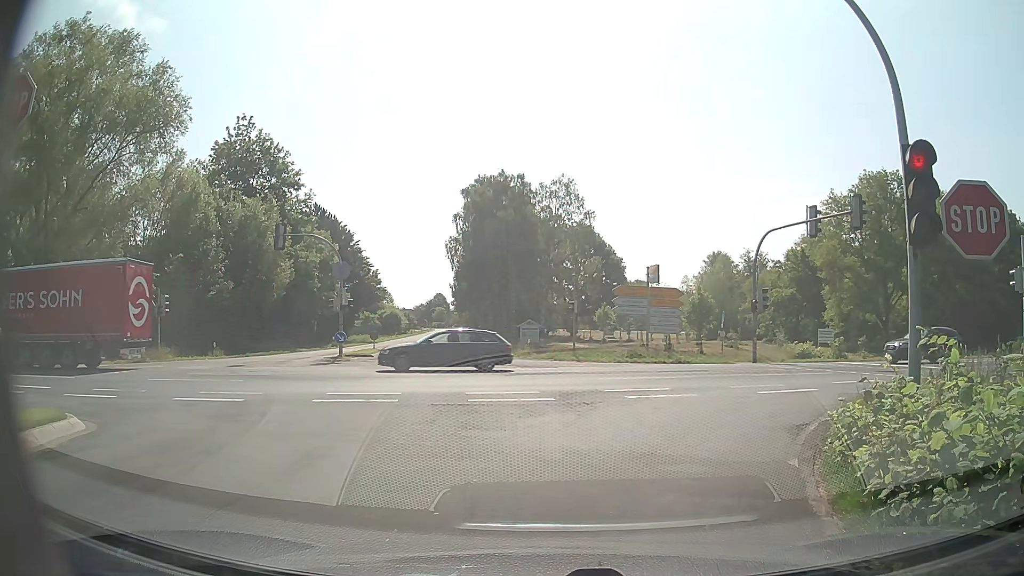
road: secondary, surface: asphalt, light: Day
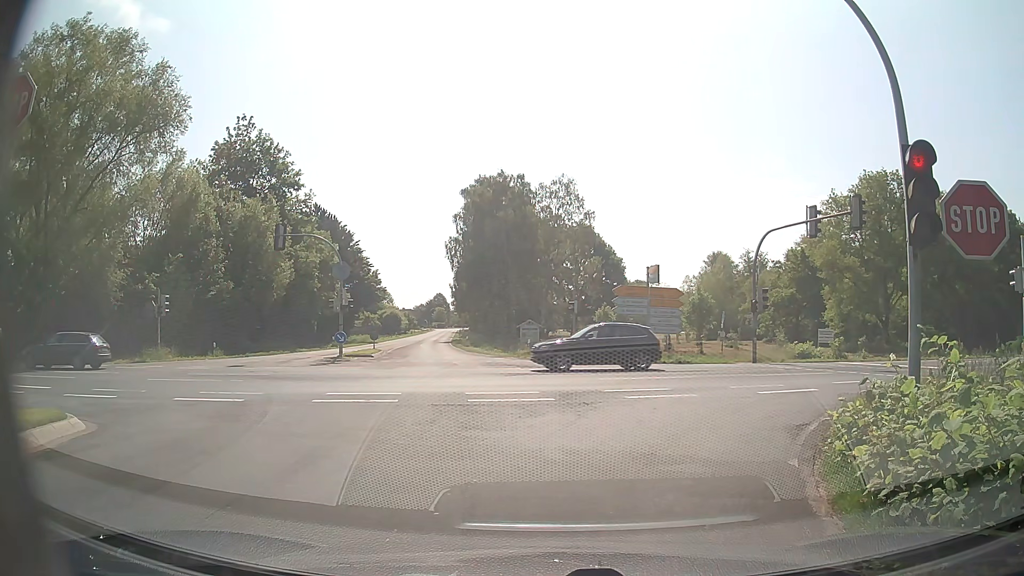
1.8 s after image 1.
(0.0, 0.0) m; 0°
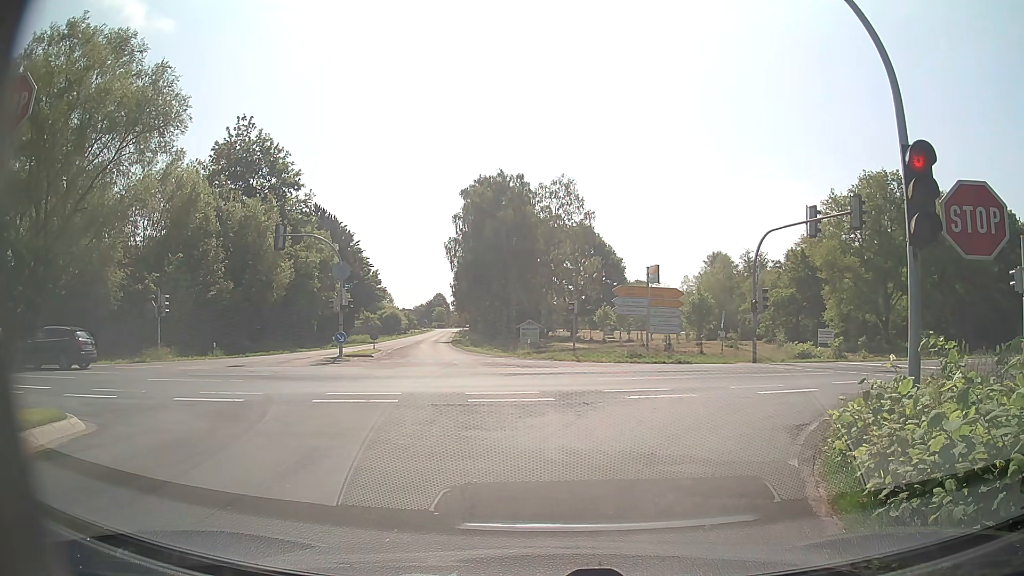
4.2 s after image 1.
(0.0, 0.0) m; 0°
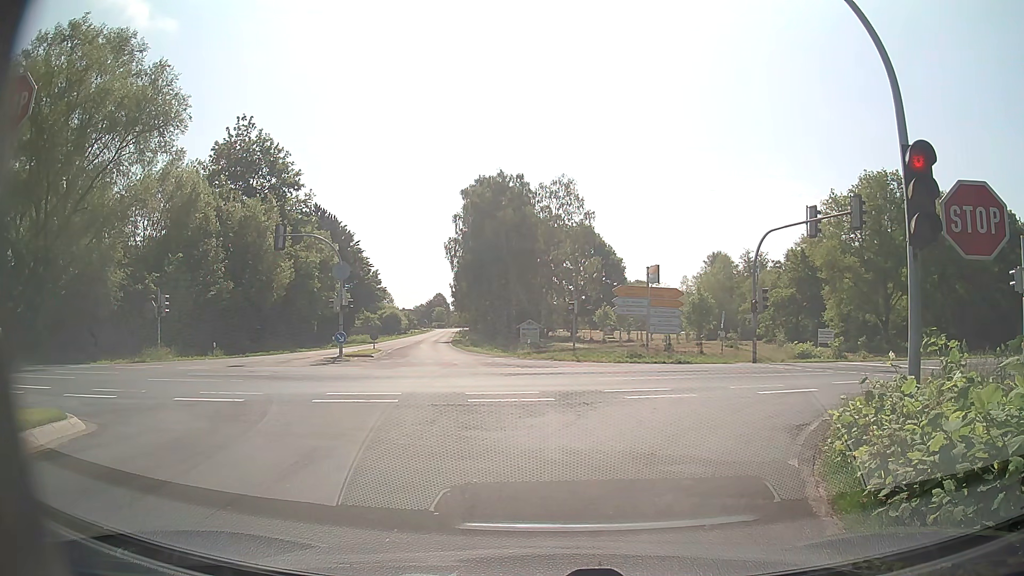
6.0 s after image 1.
(0.0, 0.0) m; 0°
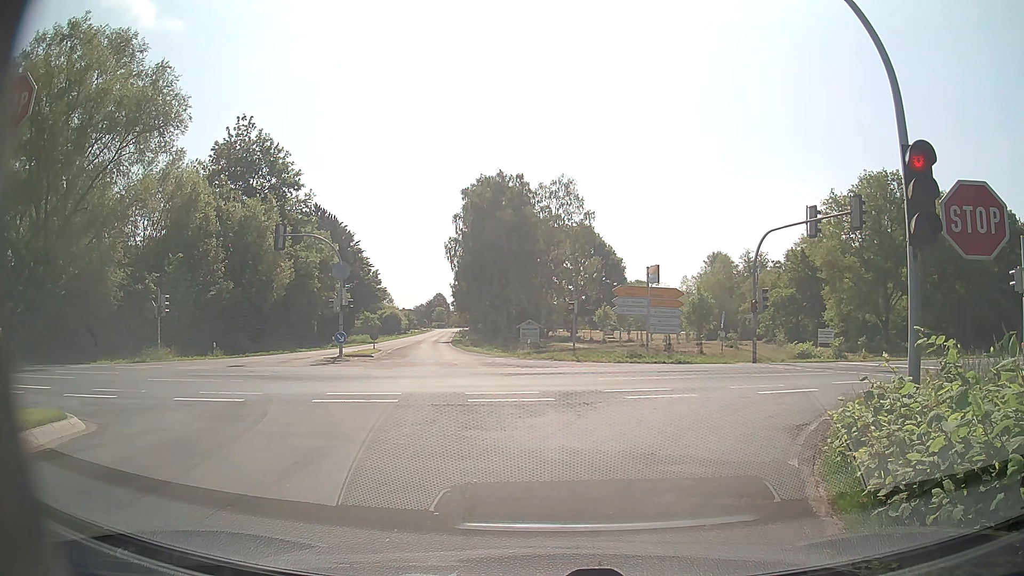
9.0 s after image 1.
(0.0, 0.0) m; 0°
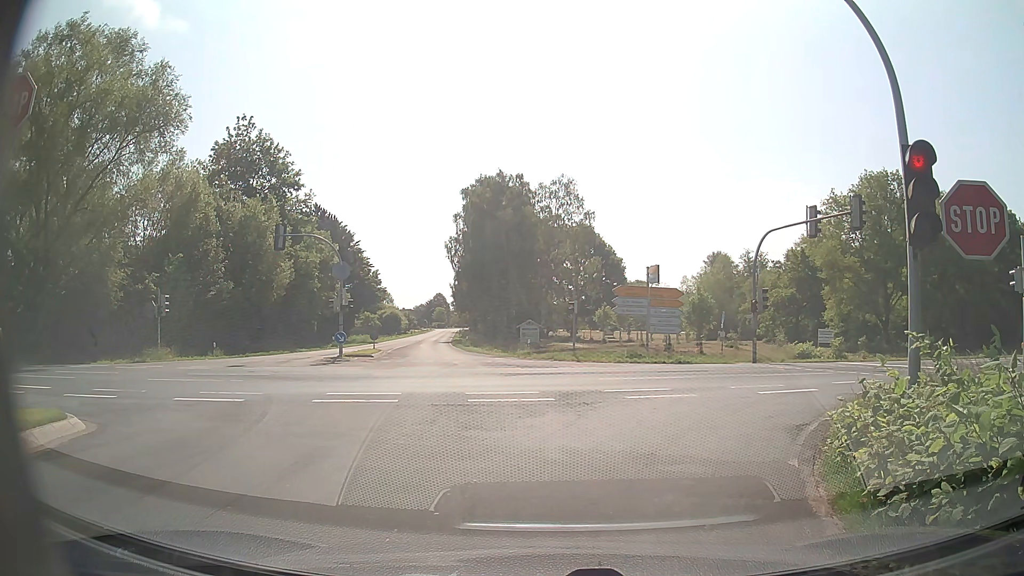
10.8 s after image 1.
(0.0, 0.0) m; 0°
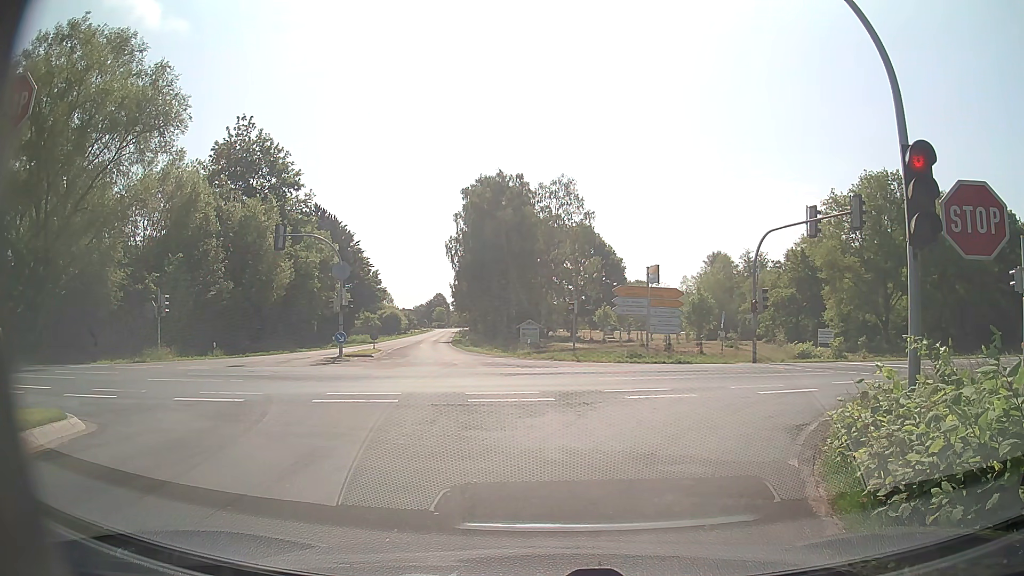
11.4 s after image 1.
(0.0, 0.0) m; 0°
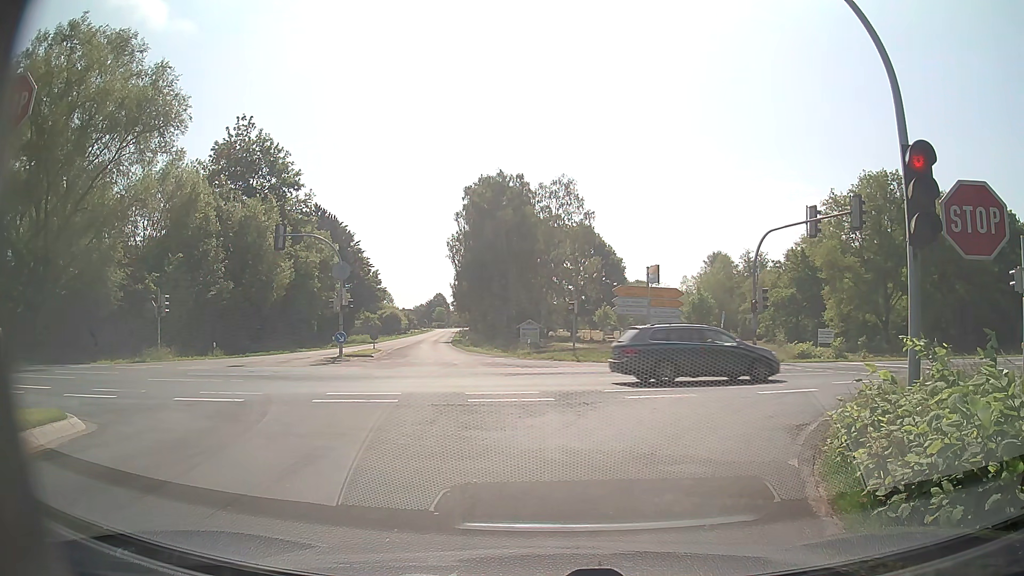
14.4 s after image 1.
(0.0, 0.0) m; 0°
(+1, +10) (+6, +18) (+15, +22) (+25, +24) (+34, +27) (+44, +29) (+54, +31) (+64, +34) (+73, +36) (+83, +39) m
